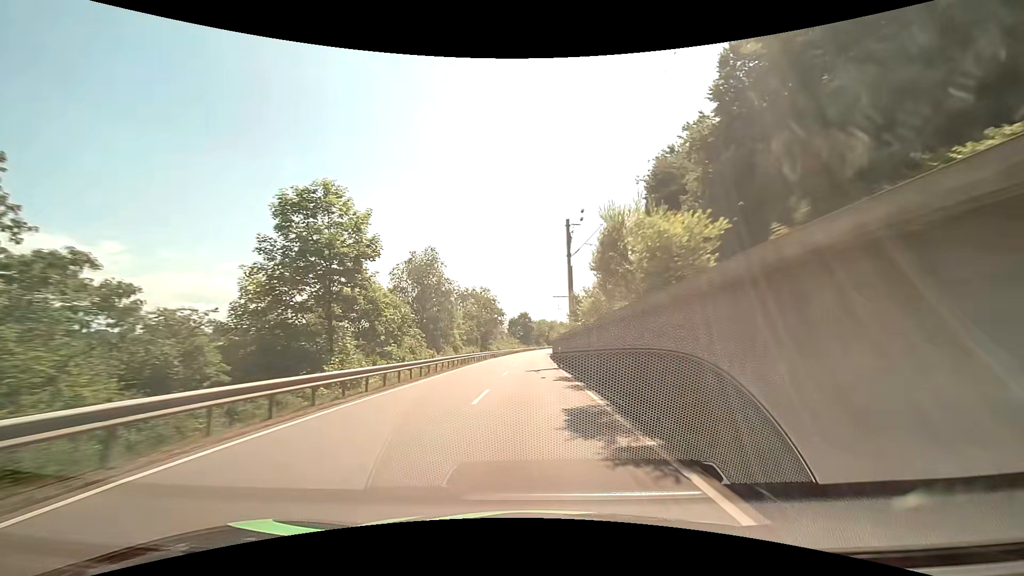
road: primary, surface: asphalt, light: Day
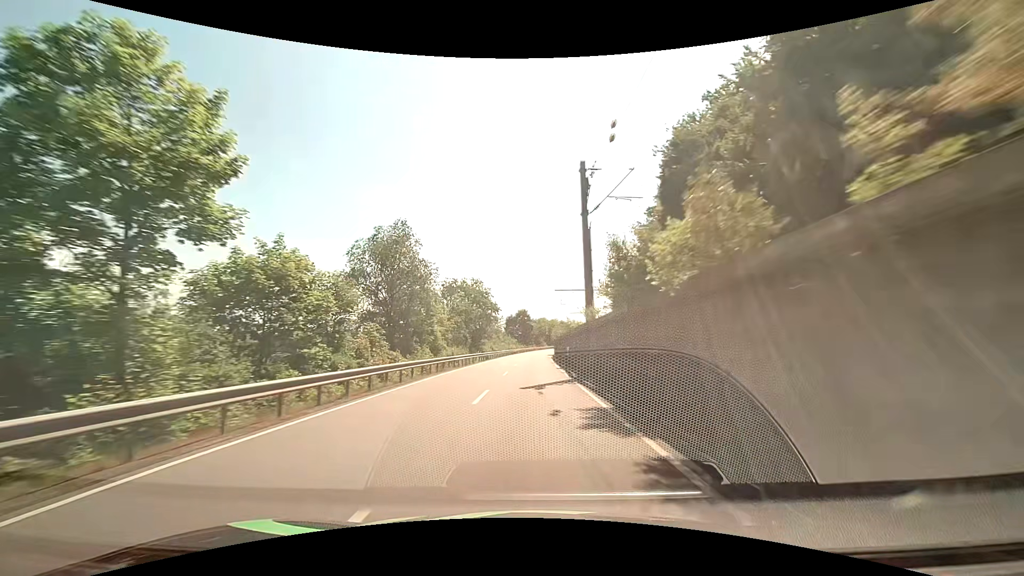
(0.0, +11.6) m; 0°
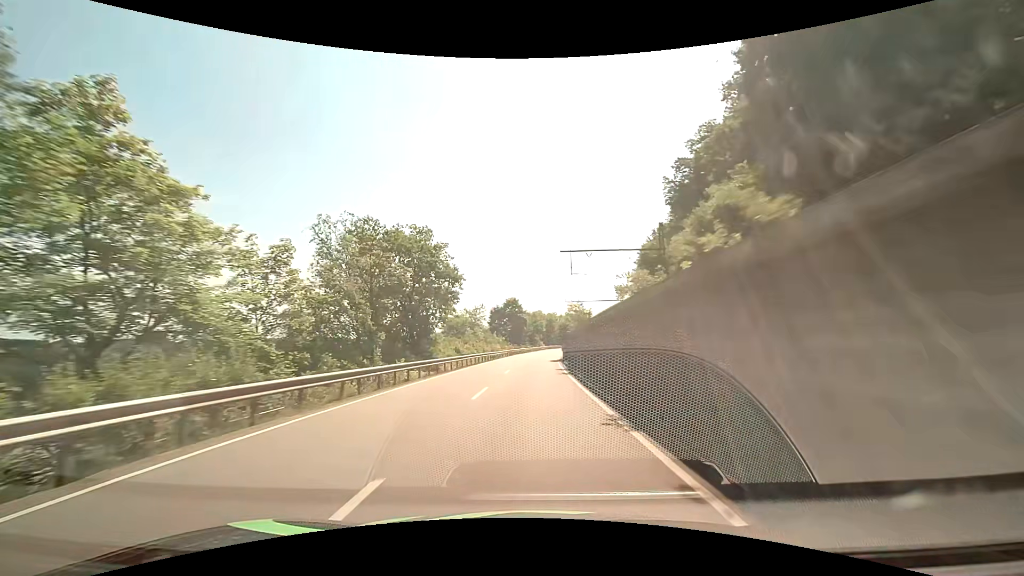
(+0.2, +34.8) m; +1°
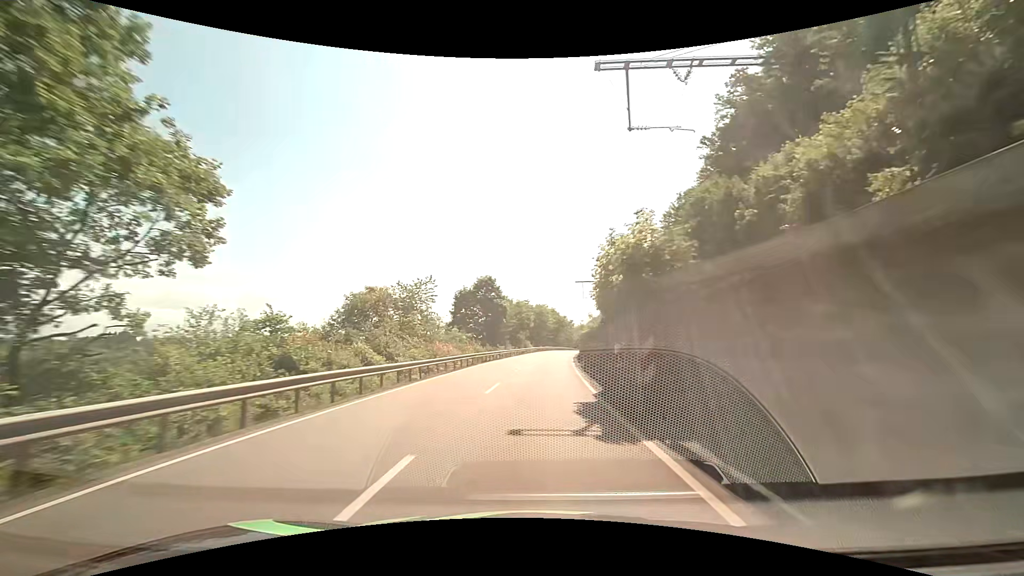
(+0.4, +34.8) m; +1°
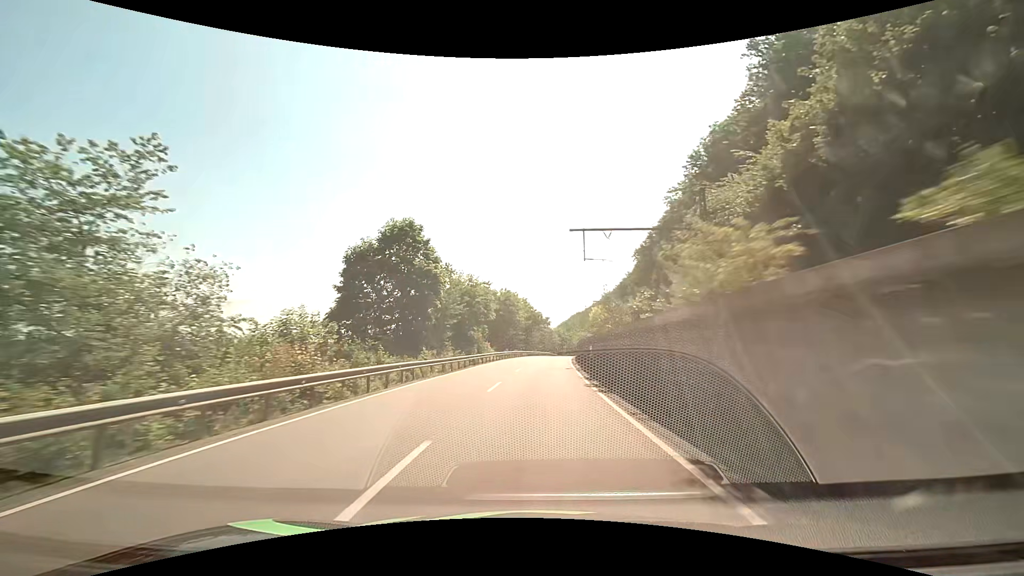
(+1.2, +34.7) m; +4°
(0, +10) (0, +20) (+1, +30) (+1, +40) (+2, +50) (+3, +60) (+4, +70) (+5, +80) (+6, +90) (+8, +100) m
